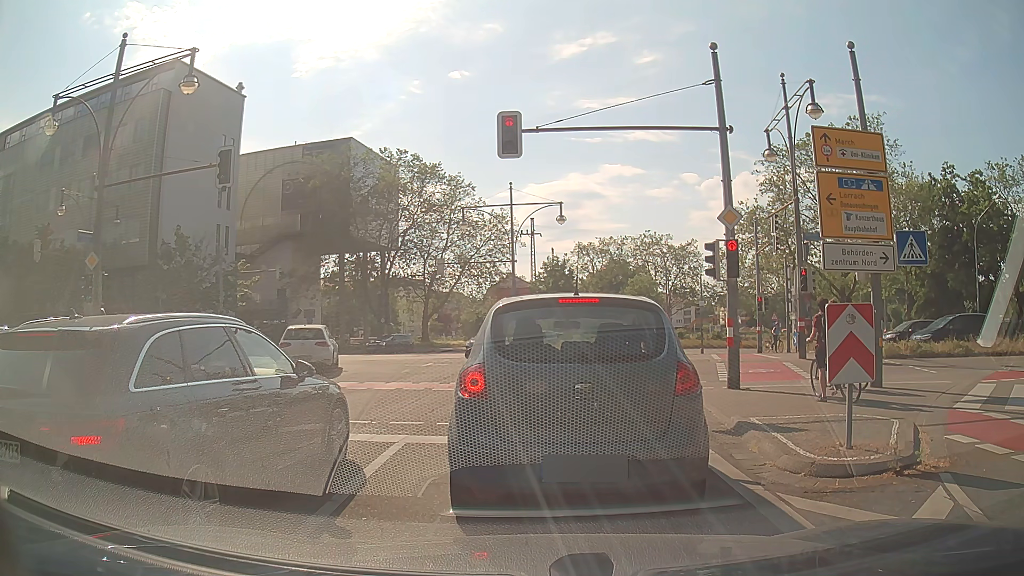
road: primary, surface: asphalt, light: Day
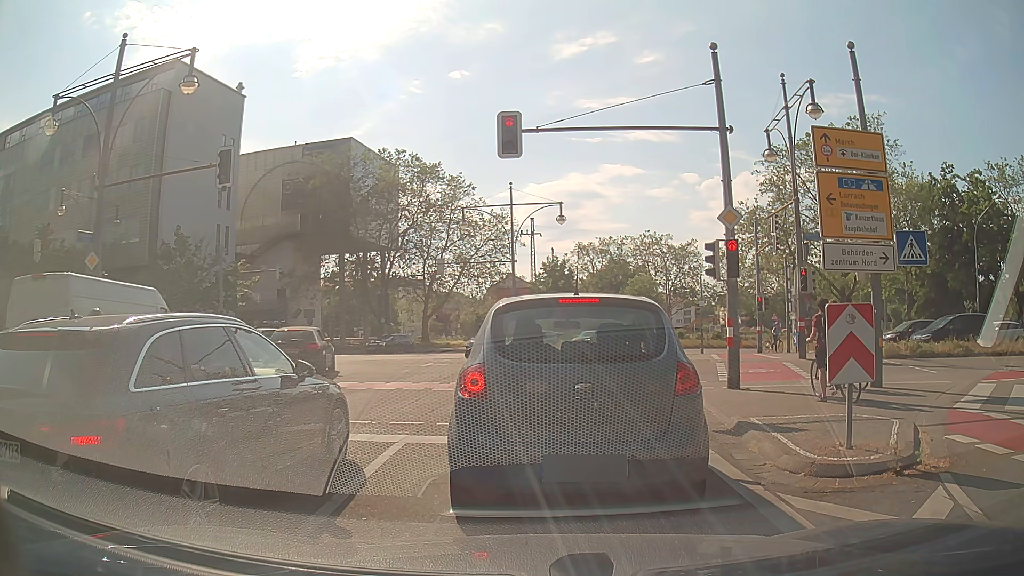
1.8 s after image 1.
(0.0, 0.0) m; 0°
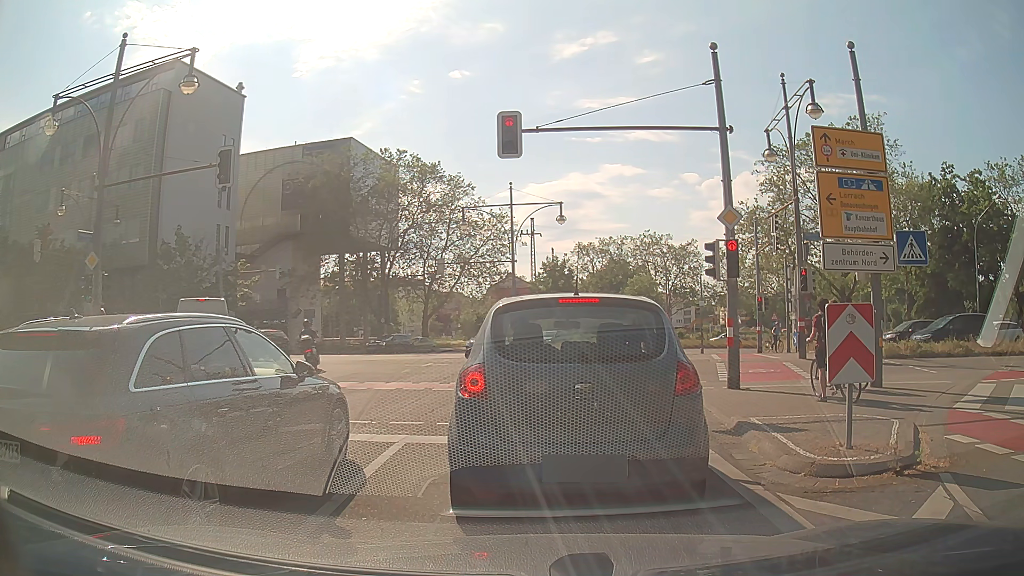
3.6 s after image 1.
(0.0, 0.0) m; 0°
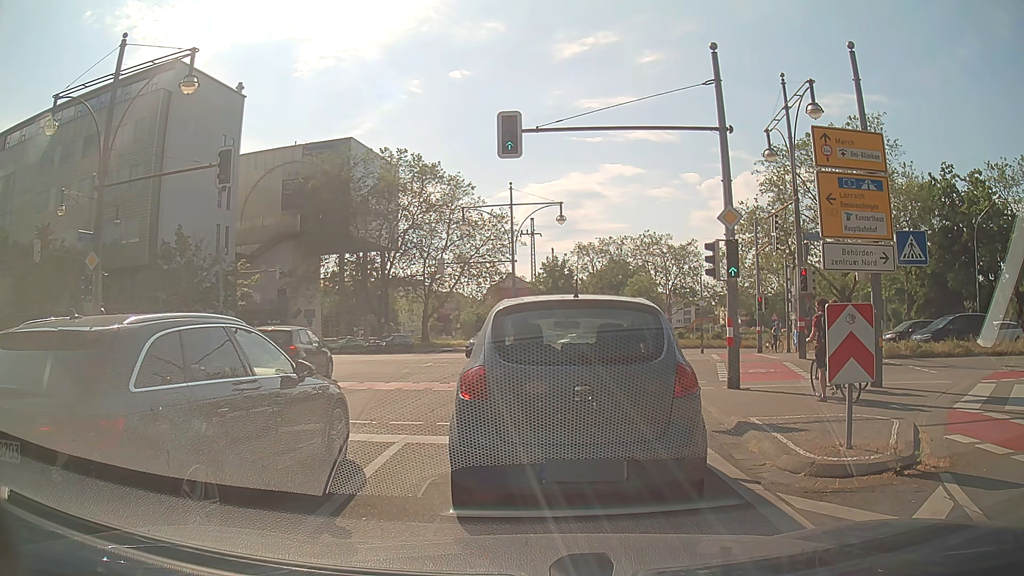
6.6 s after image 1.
(0.0, 0.0) m; 0°
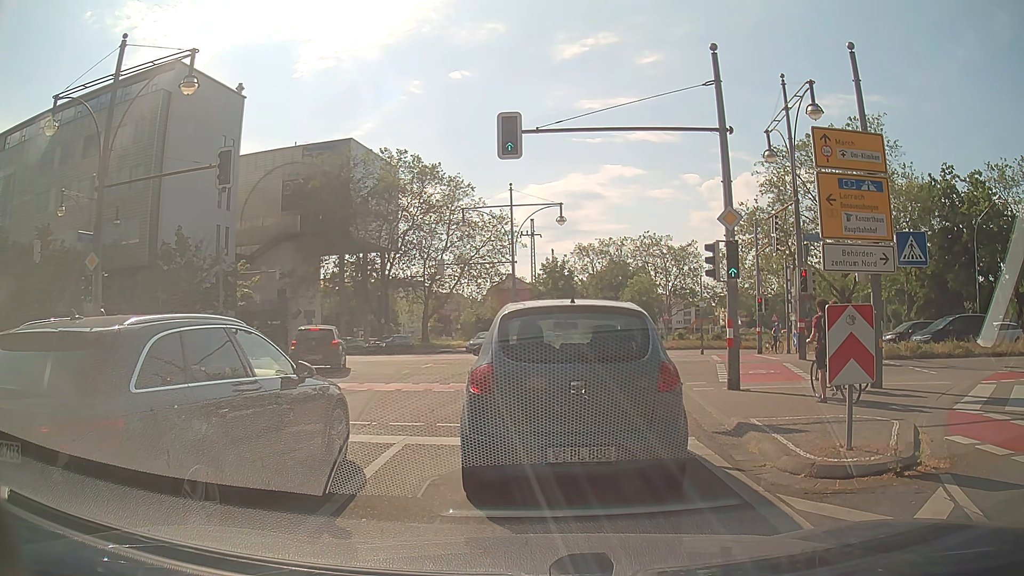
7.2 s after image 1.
(0.0, 0.0) m; 0°
